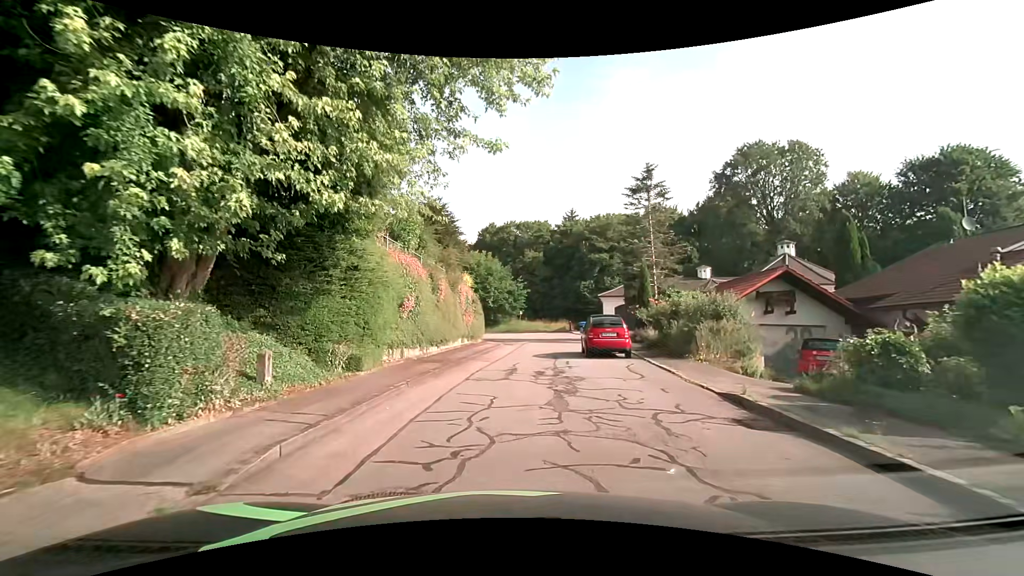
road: residential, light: Day
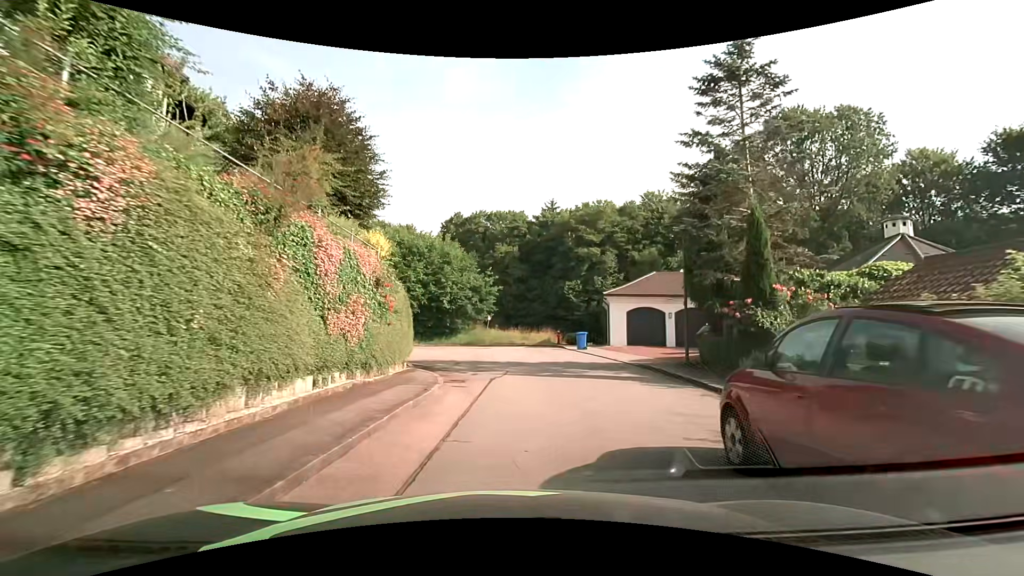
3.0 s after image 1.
(+0.7, +15.8) m; +4°
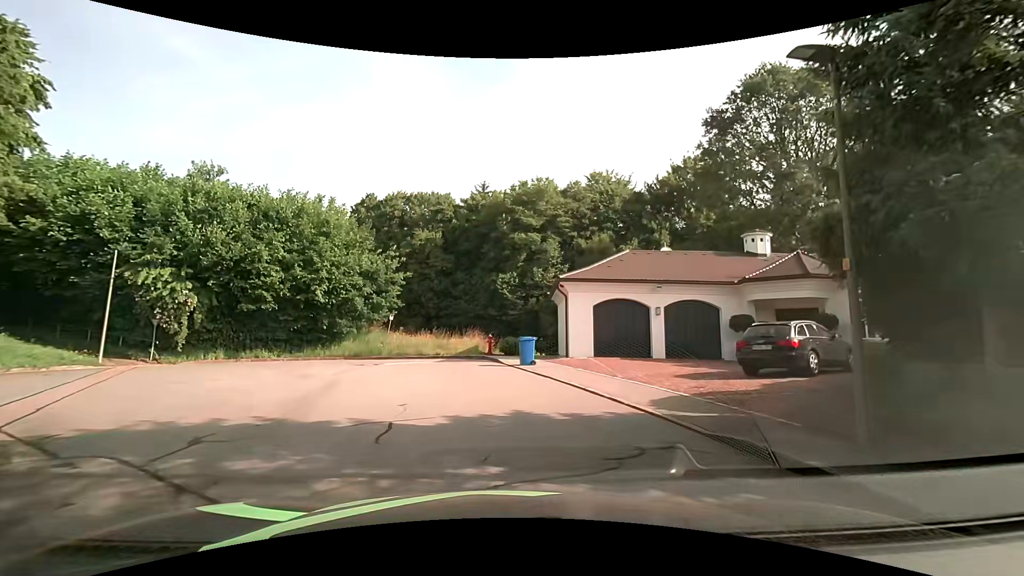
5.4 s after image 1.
(+0.8, +11.7) m; +8°
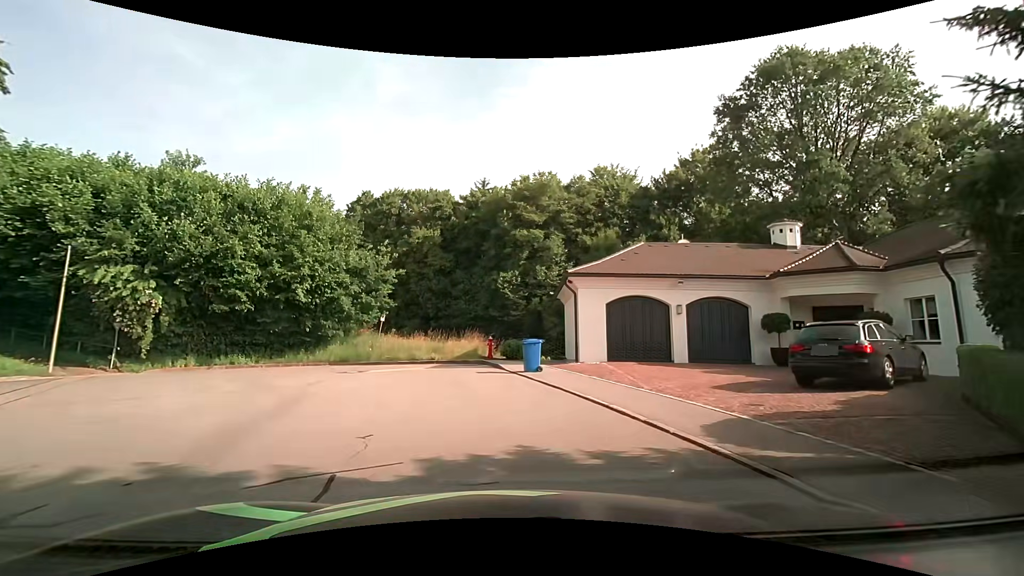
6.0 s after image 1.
(0.0, +2.4) m; 0°
